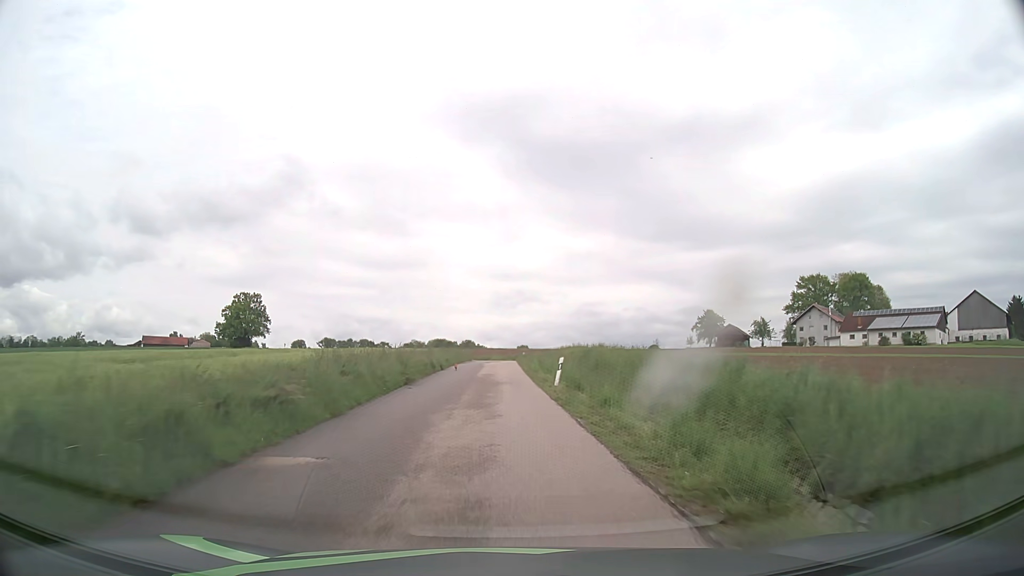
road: unclassified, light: Day
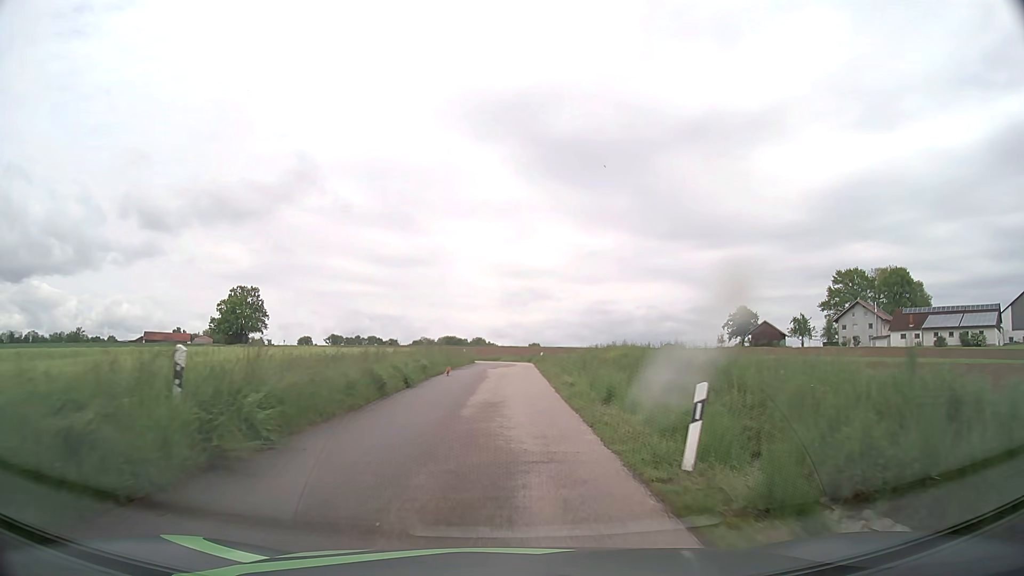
(-0.2, +15.5) m; -1°
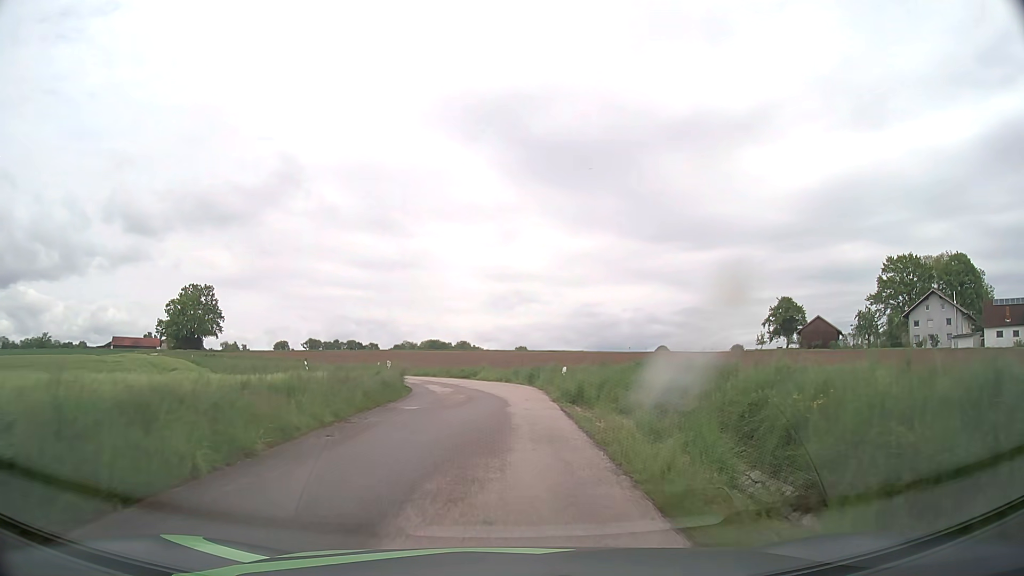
(+0.3, +31.5) m; +1°
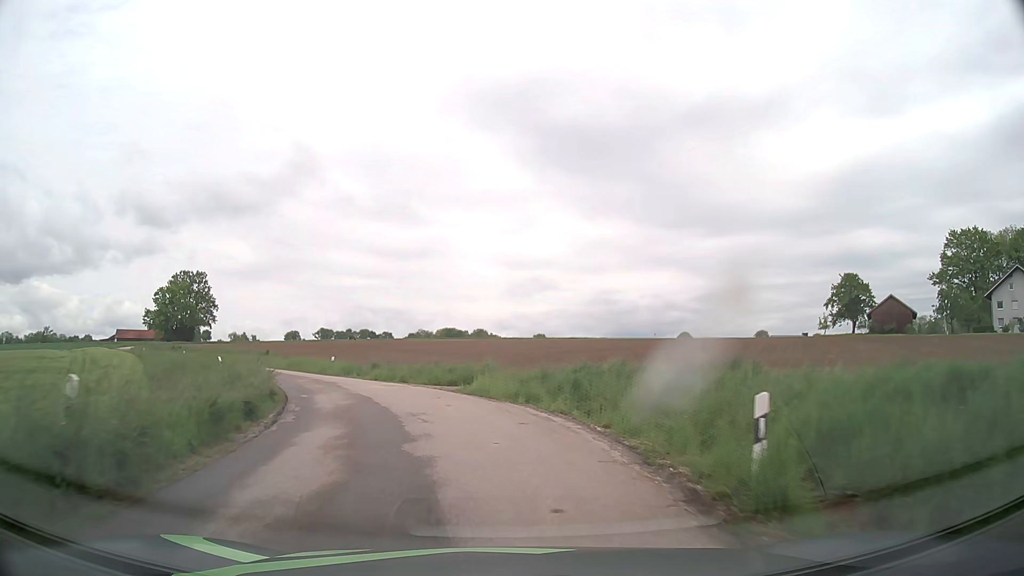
(0.0, +19.3) m; -1°
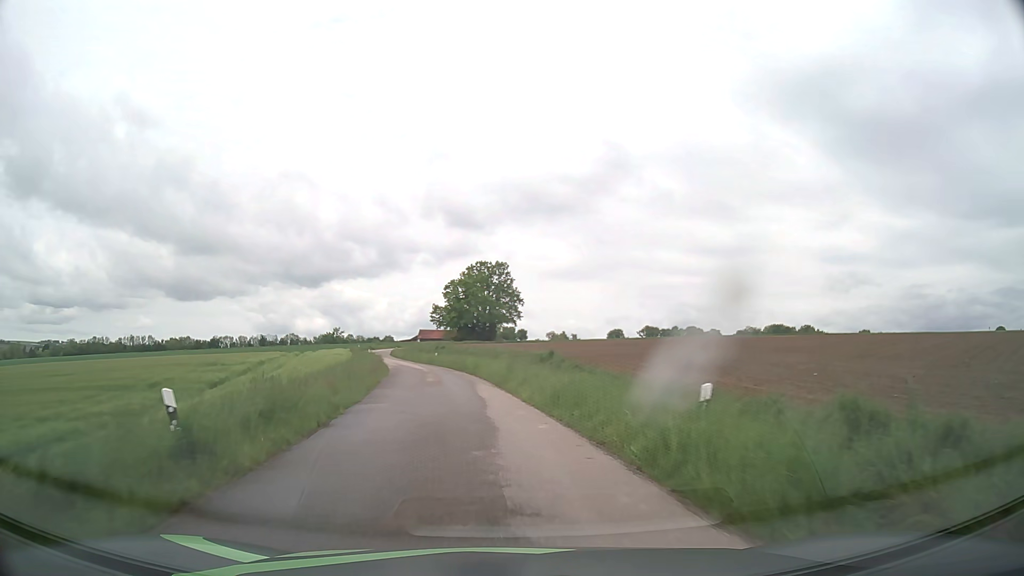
(-7.0, +28.4) m; -27°
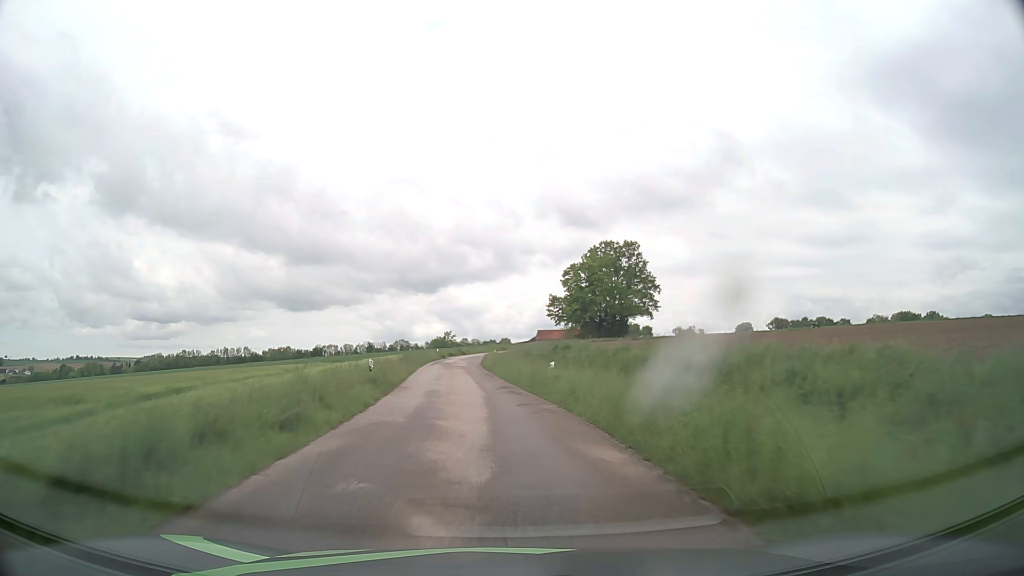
(-3.6, +36.2) m; -10°
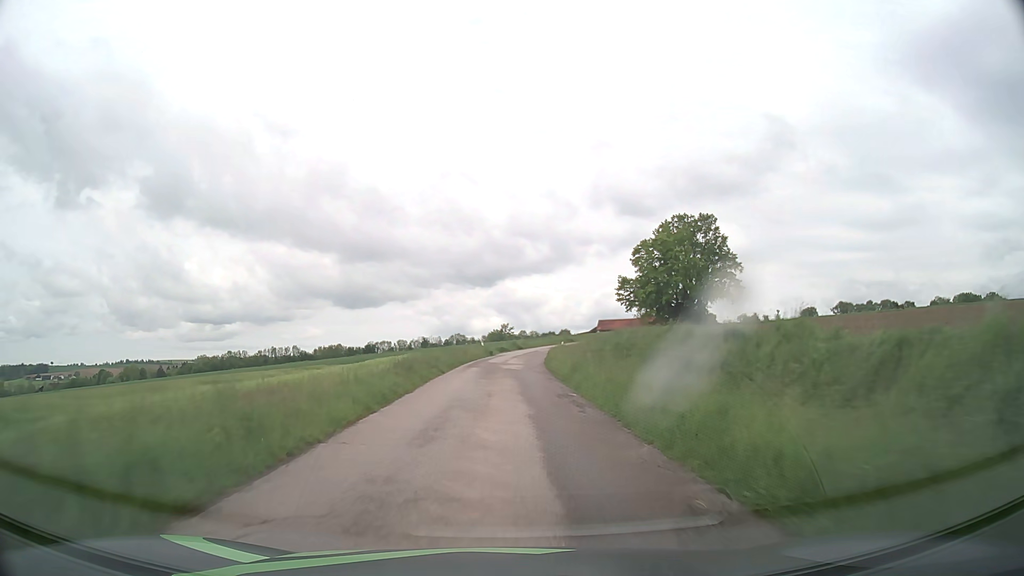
(-1.0, +20.0) m; -5°
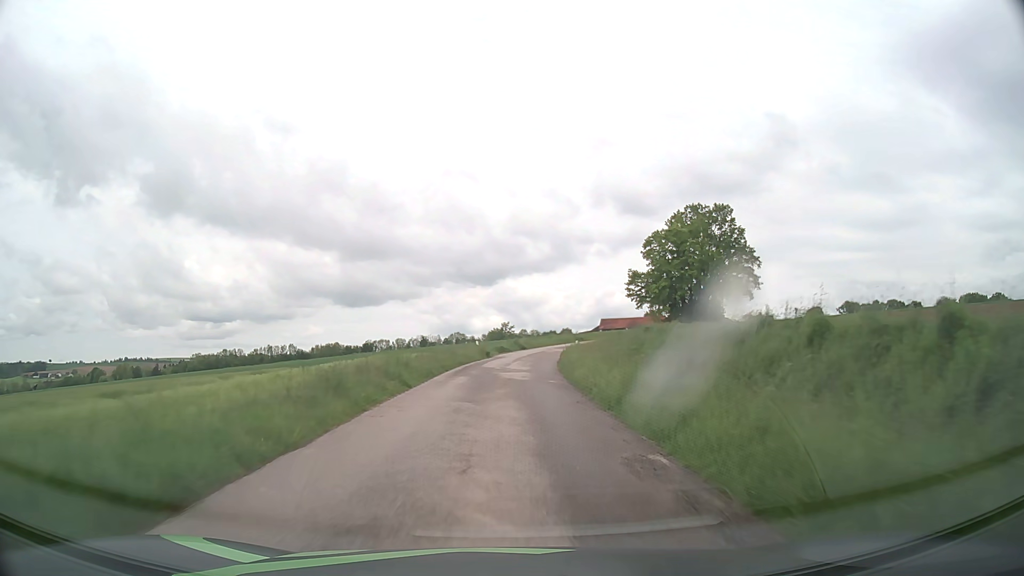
(-0.1, +9.7) m; 0°
(0, +10) (0, +20) (0, +30) (+1, +40) (+3, +50) (+6, +59) (+9, +69) (+13, +78) (+17, +87) (+22, +96) m
